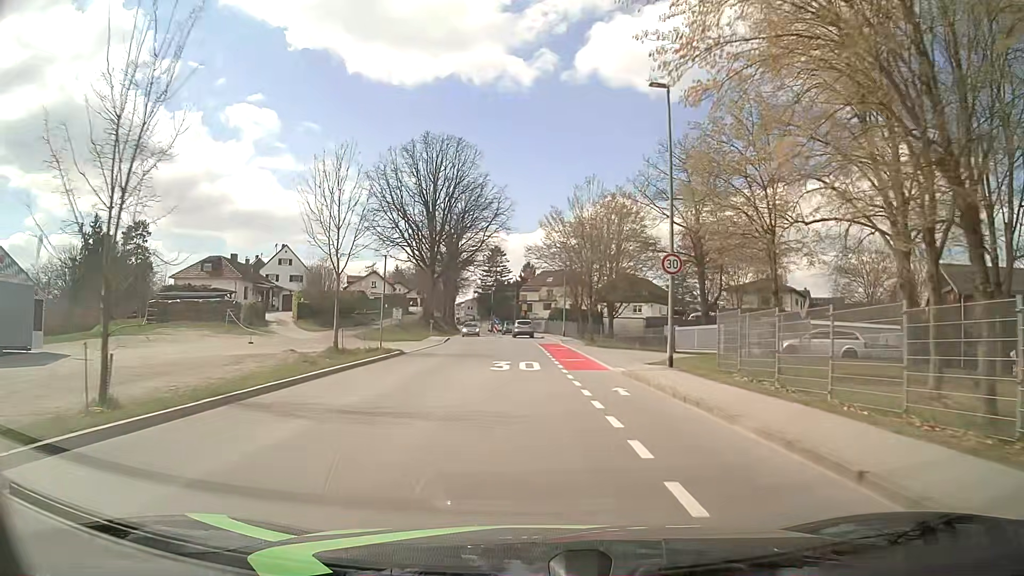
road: tertiary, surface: asphalt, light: Day
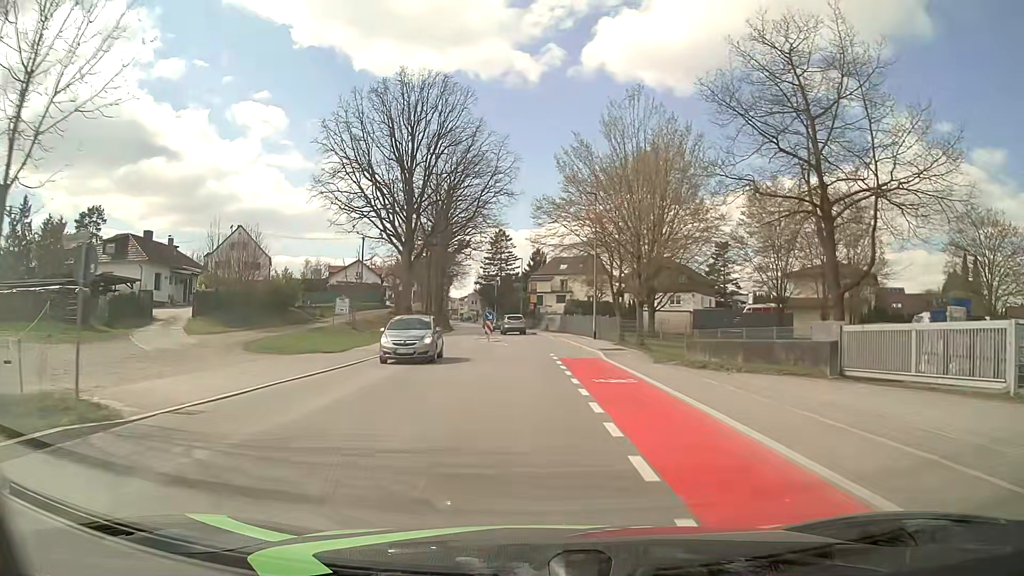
(-0.3, +20.9) m; -1°
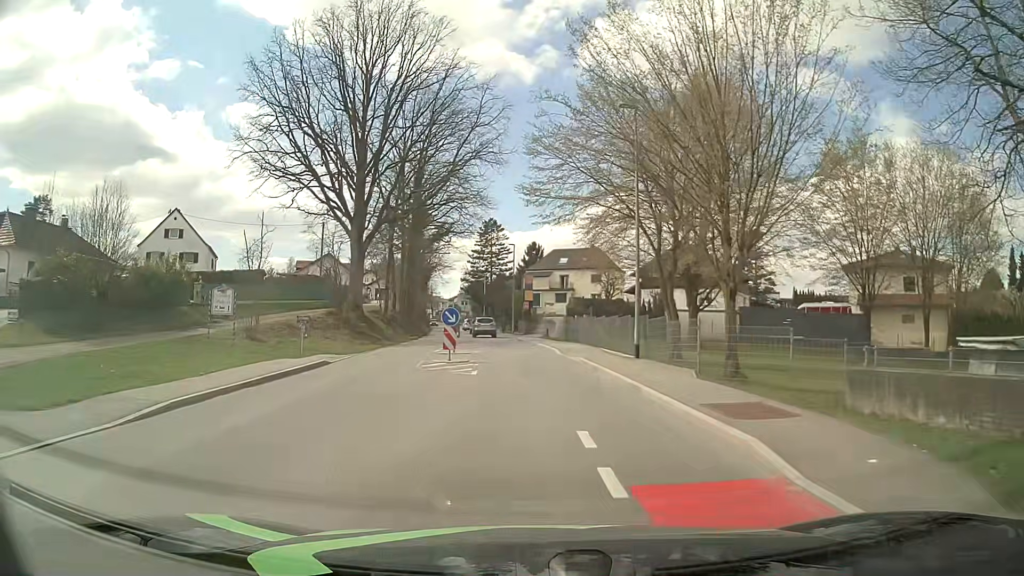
(0.0, +16.3) m; 0°
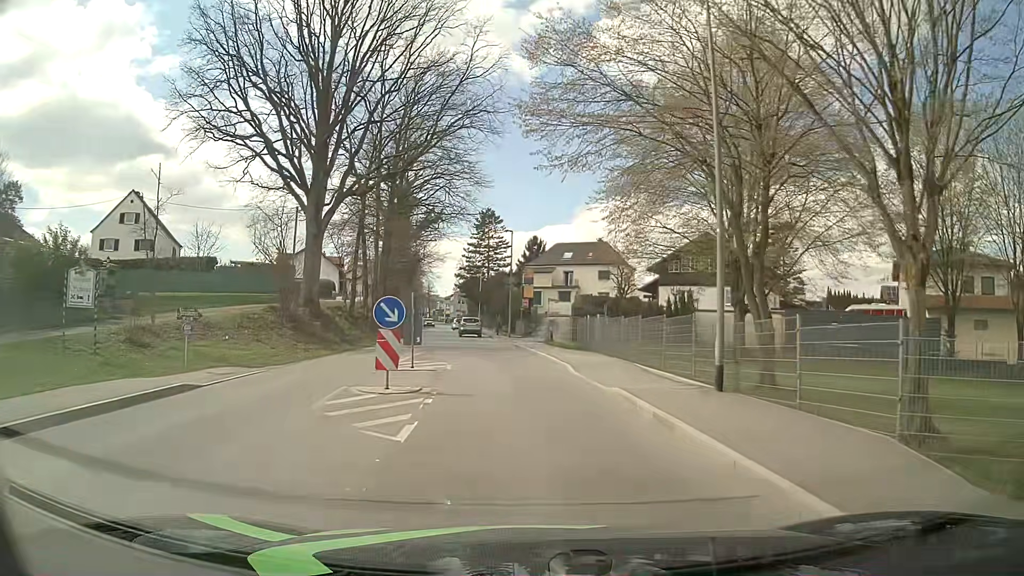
(+0.1, +9.4) m; +1°
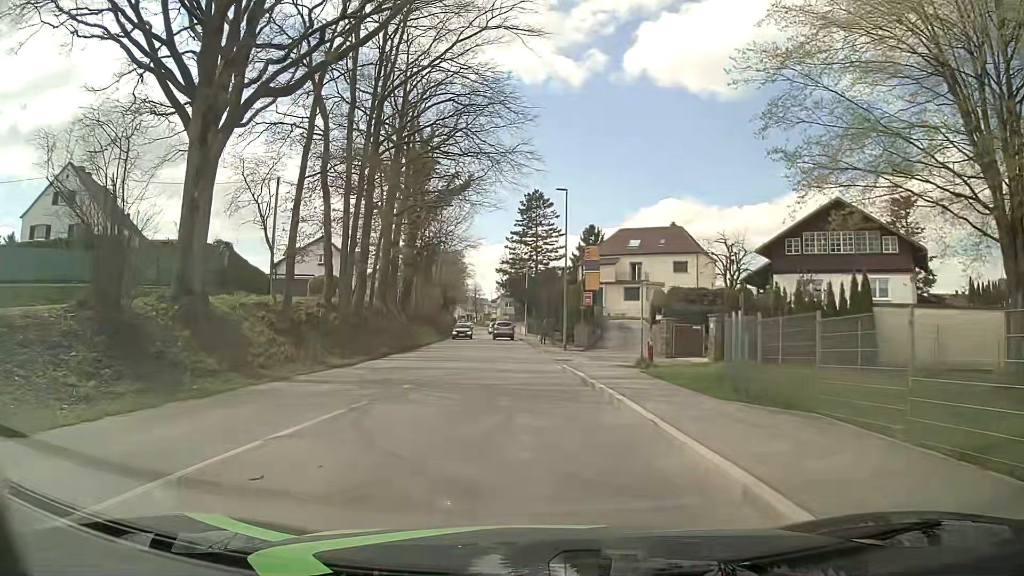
(-0.7, +17.8) m; -5°
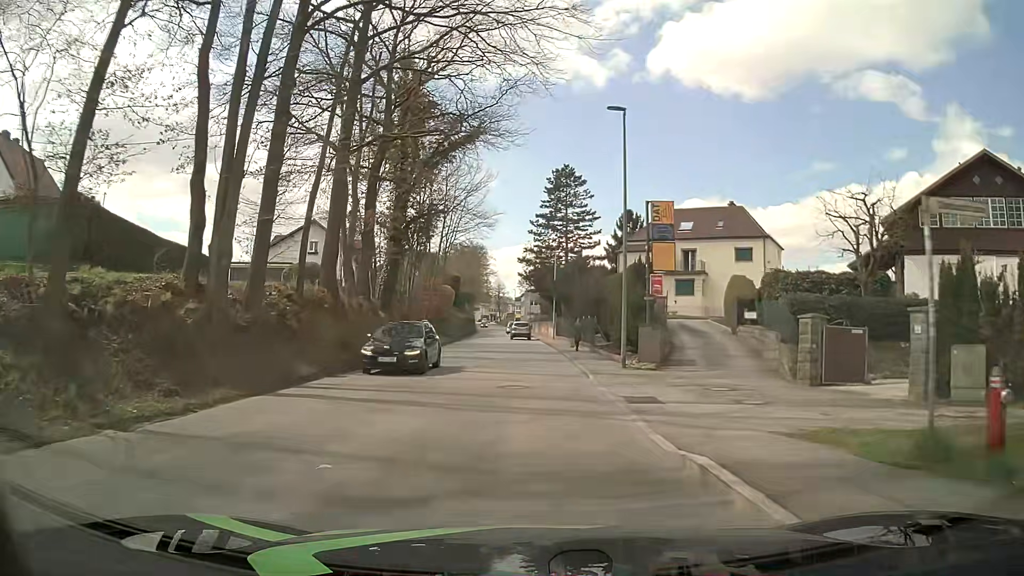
(-0.3, +13.5) m; -2°
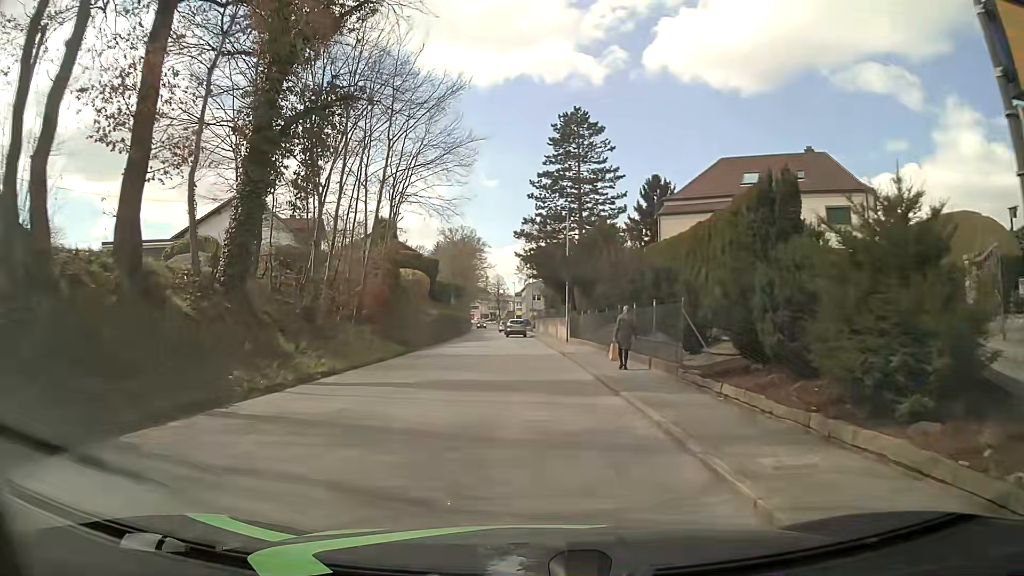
(0.0, +18.7) m; 0°
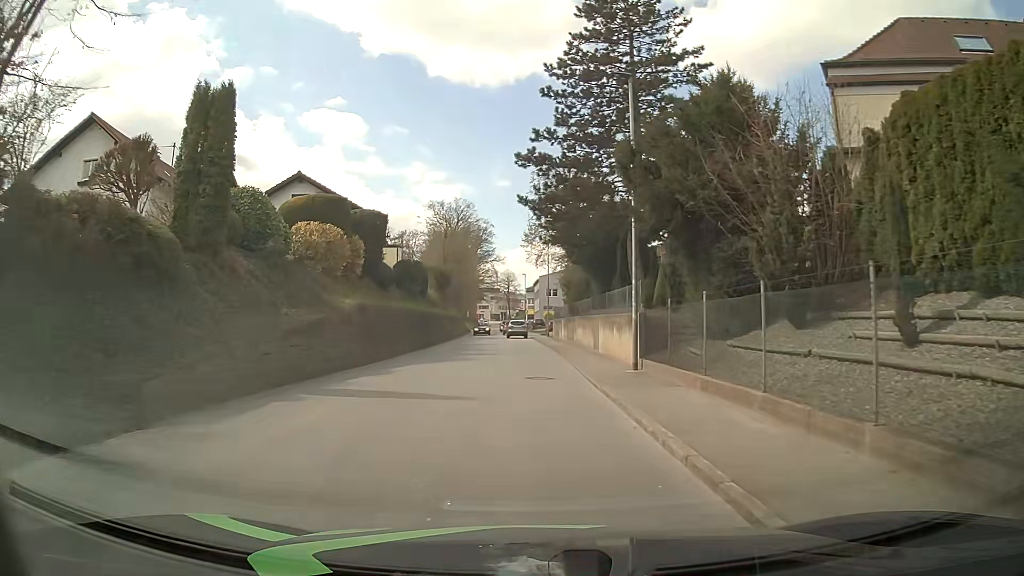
(-0.3, +23.7) m; 0°
(0, +10) (-1, +20) (-1, +30) (-2, +40) (-2, +50) (-3, +60) (-3, +70) (-4, +80) (-5, +90) (-6, +100) m
